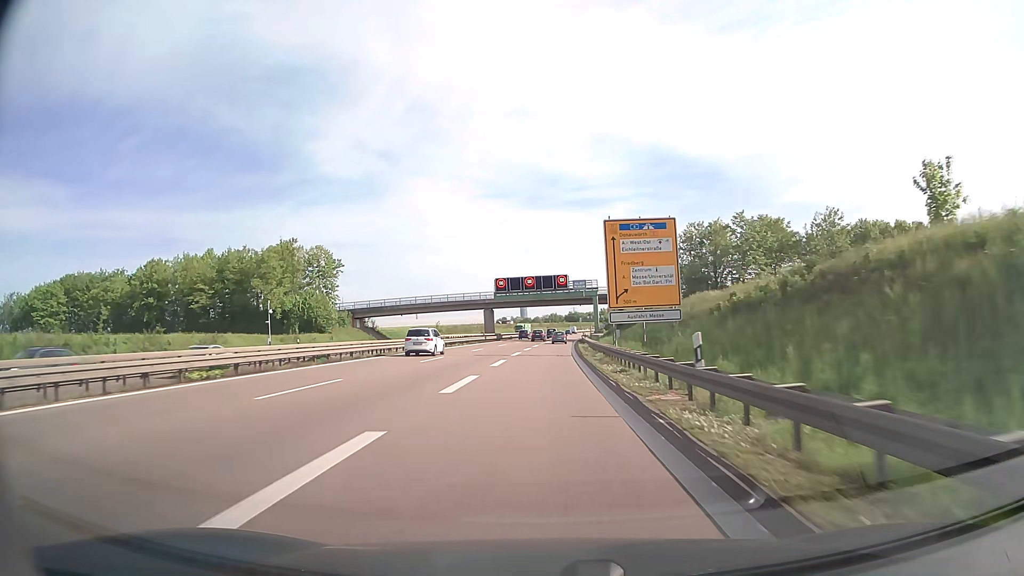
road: trunk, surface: asphalt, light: Day
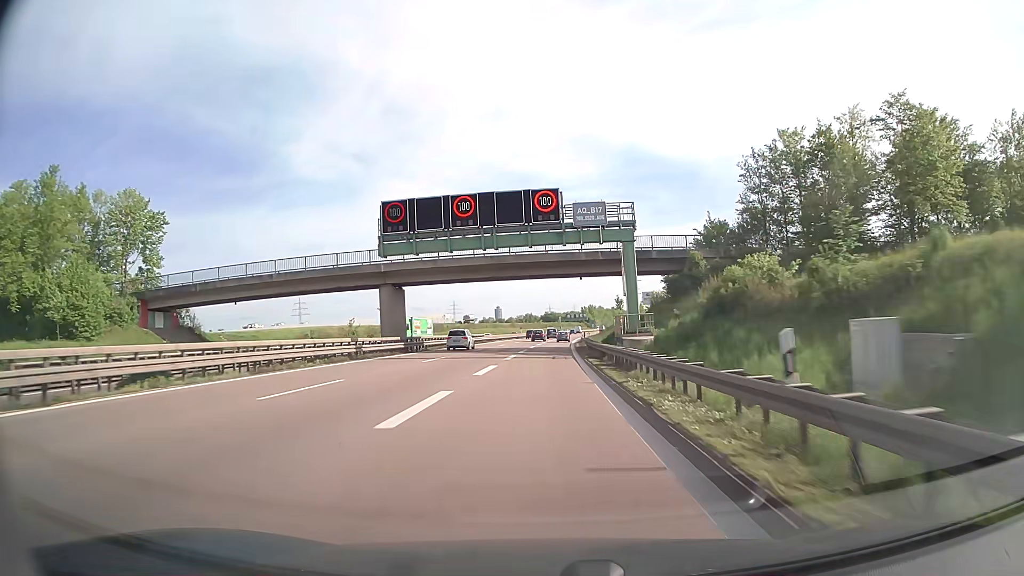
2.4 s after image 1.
(+0.9, +53.8) m; +2°
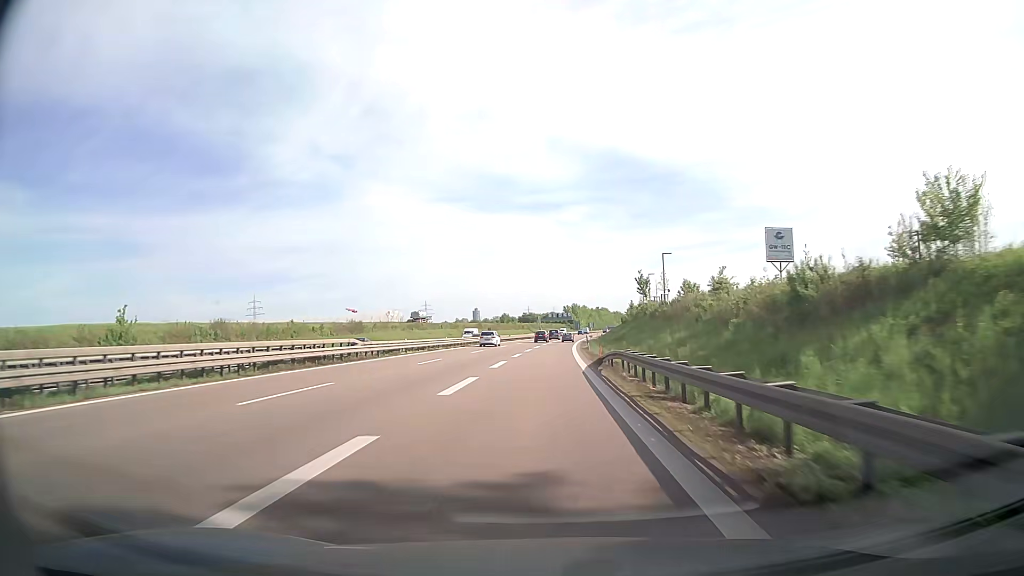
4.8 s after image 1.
(+1.0, +54.9) m; +2°
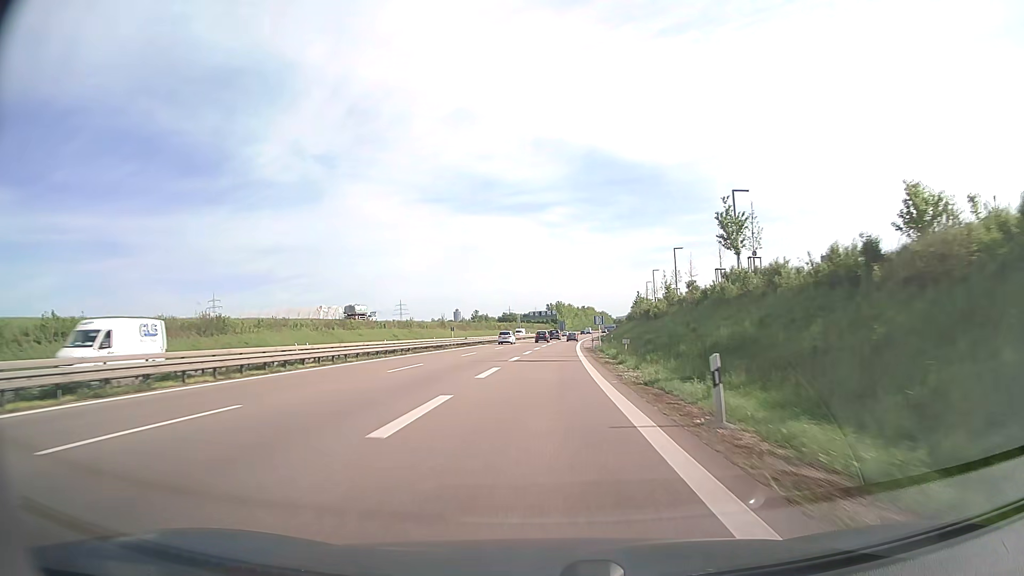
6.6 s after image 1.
(+0.6, +42.1) m; +2°
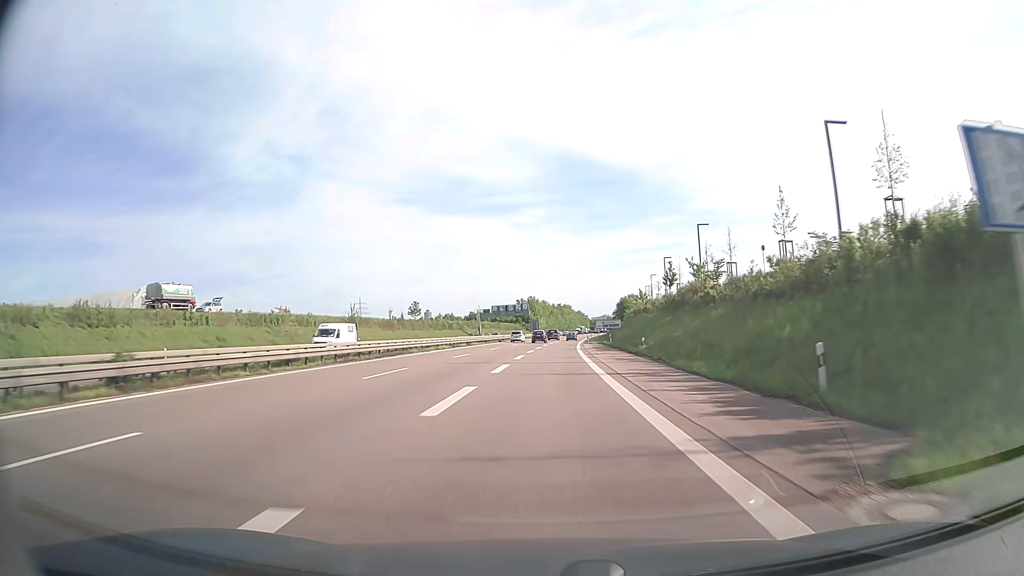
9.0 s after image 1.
(+1.2, +57.9) m; +2°
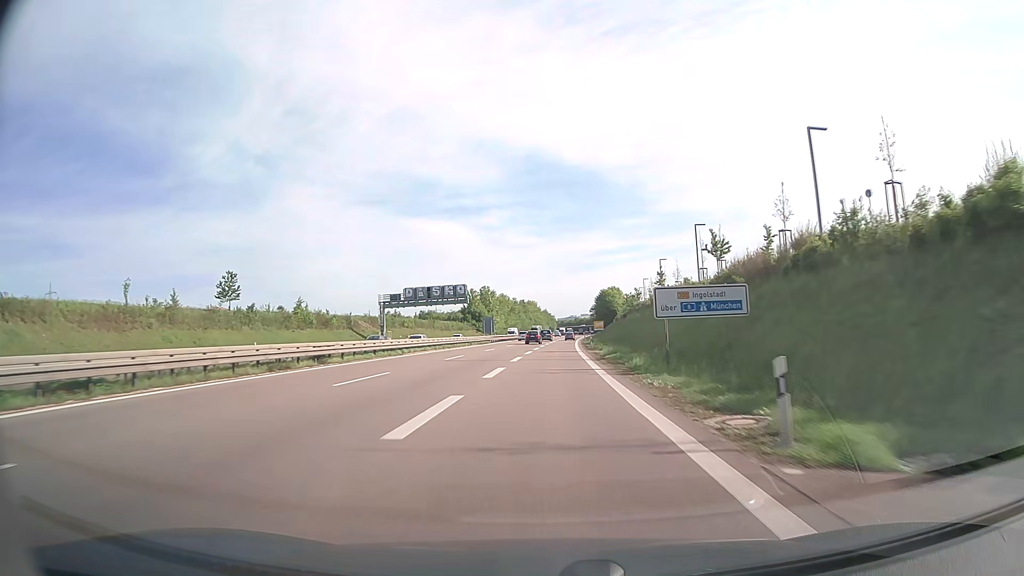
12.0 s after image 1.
(+2.0, +74.6) m; +3°
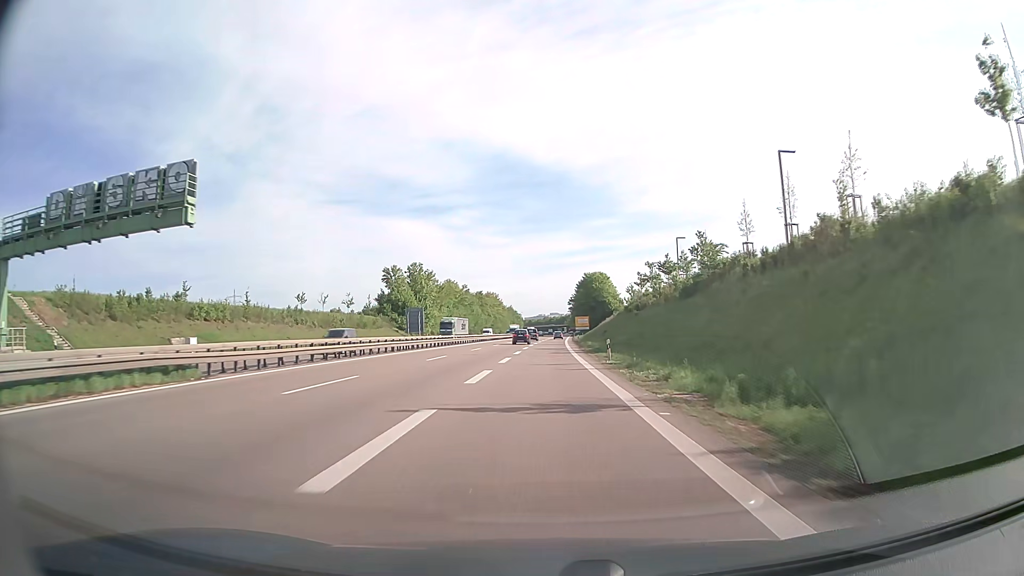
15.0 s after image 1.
(+1.8, +75.0) m; +3°
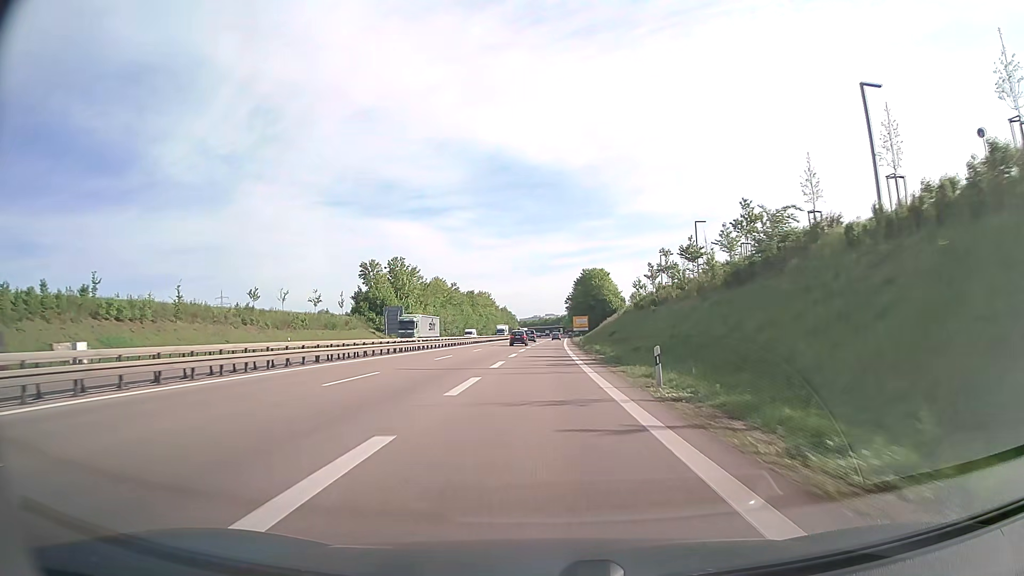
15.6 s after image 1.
(0.0, +14.9) m; 0°
(0, +10) (0, +20) (0, +30) (0, +40) (0, +50) (+1, +60) (+1, +70) (+1, +80) (+1, +90) (+2, +100) m
